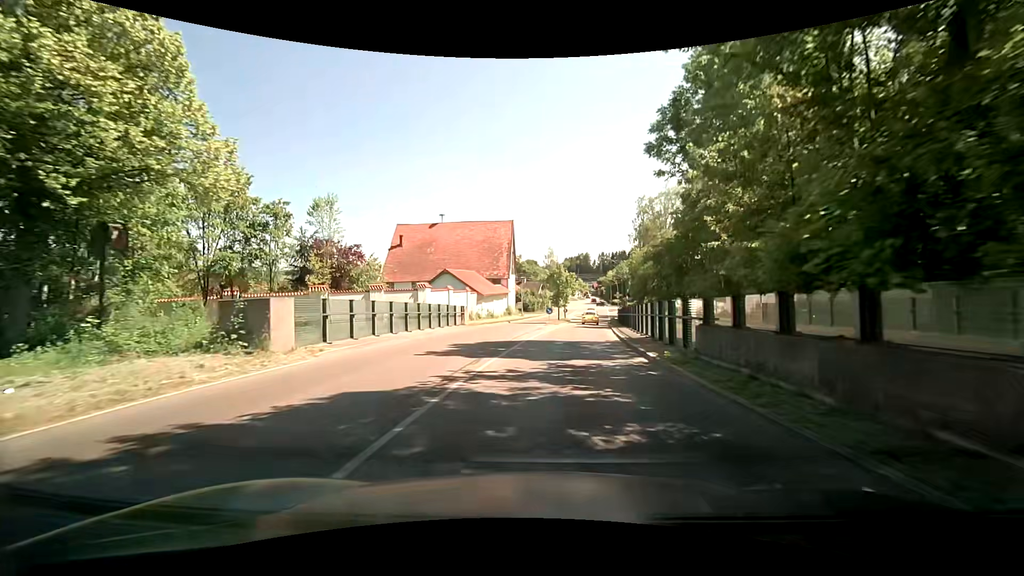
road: primary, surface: asphalt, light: Day
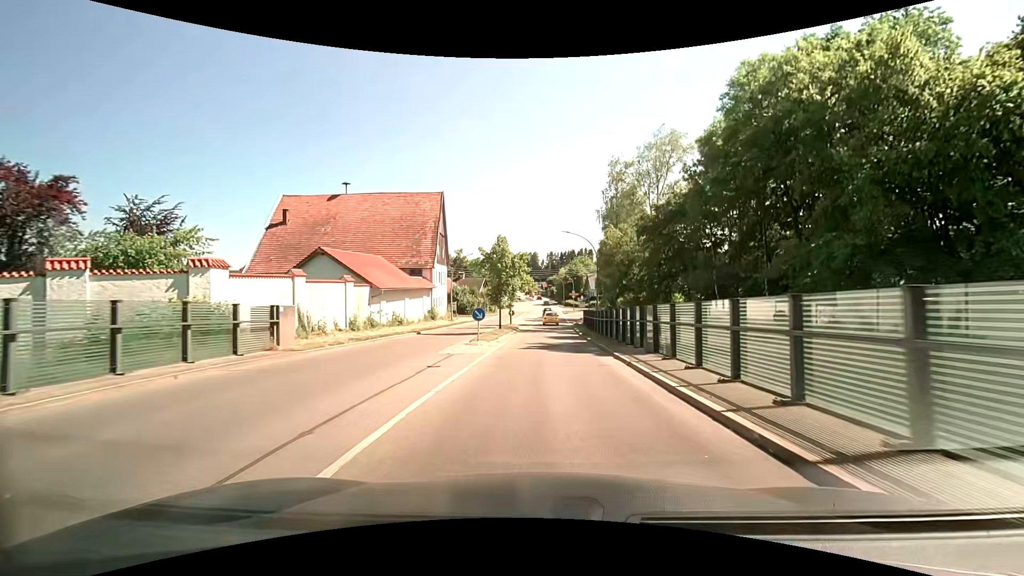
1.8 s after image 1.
(+1.3, +21.4) m; +7°
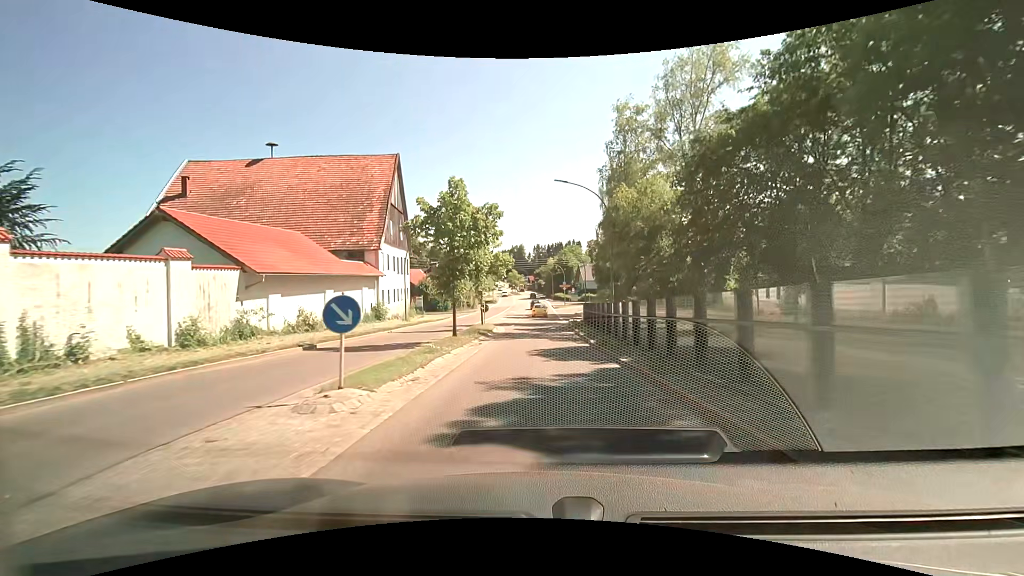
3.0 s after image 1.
(+0.4, +14.2) m; +2°
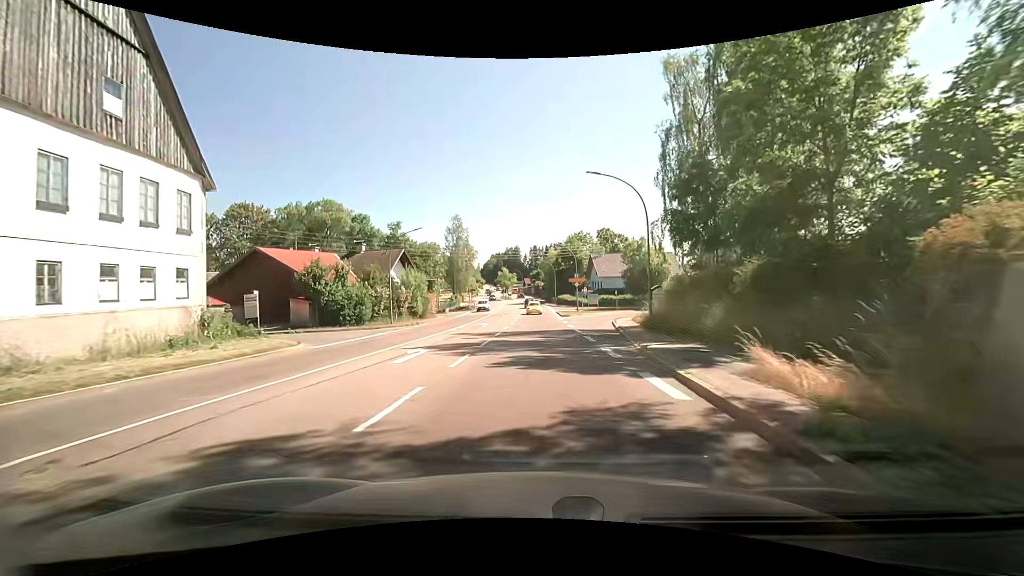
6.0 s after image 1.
(0.0, +36.0) m; 0°
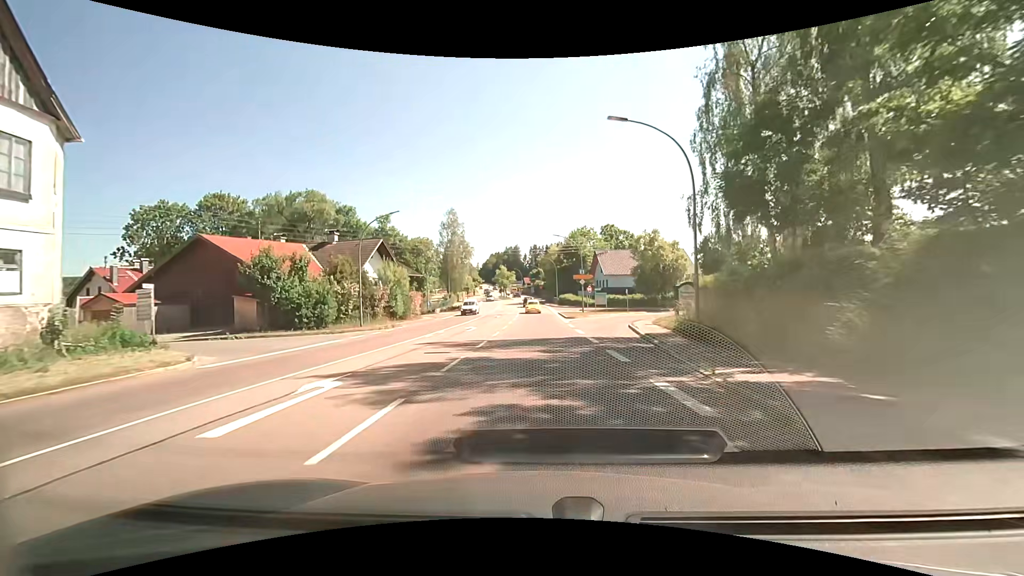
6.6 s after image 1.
(-0.1, +7.2) m; -1°
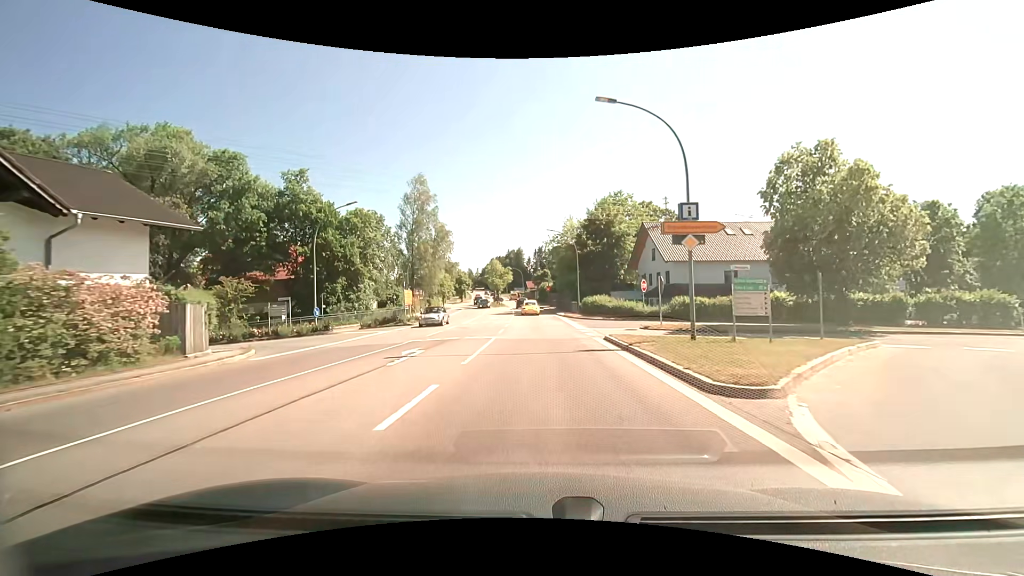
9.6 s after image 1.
(+0.2, +34.9) m; -1°
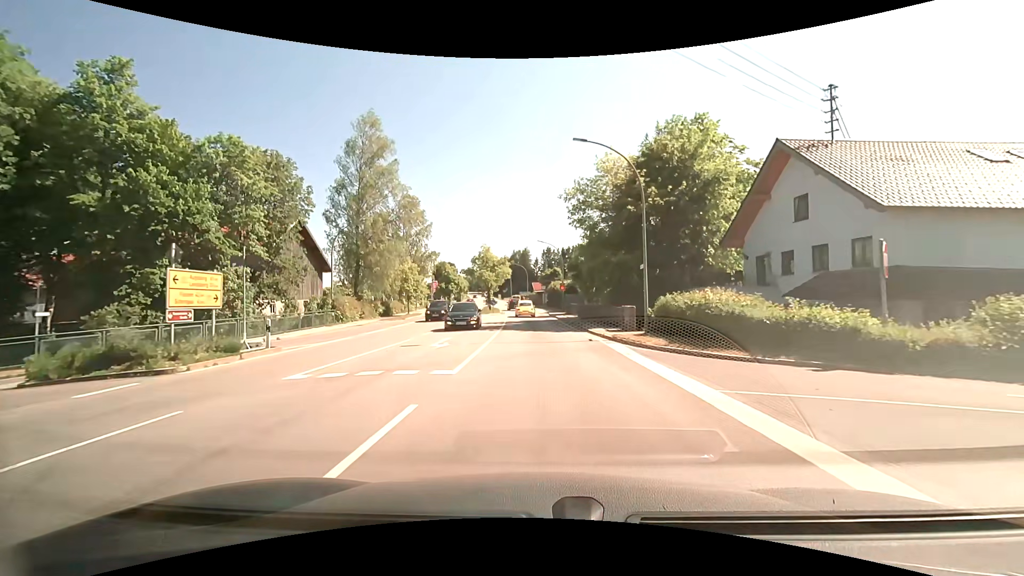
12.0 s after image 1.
(+0.2, +26.2) m; 0°
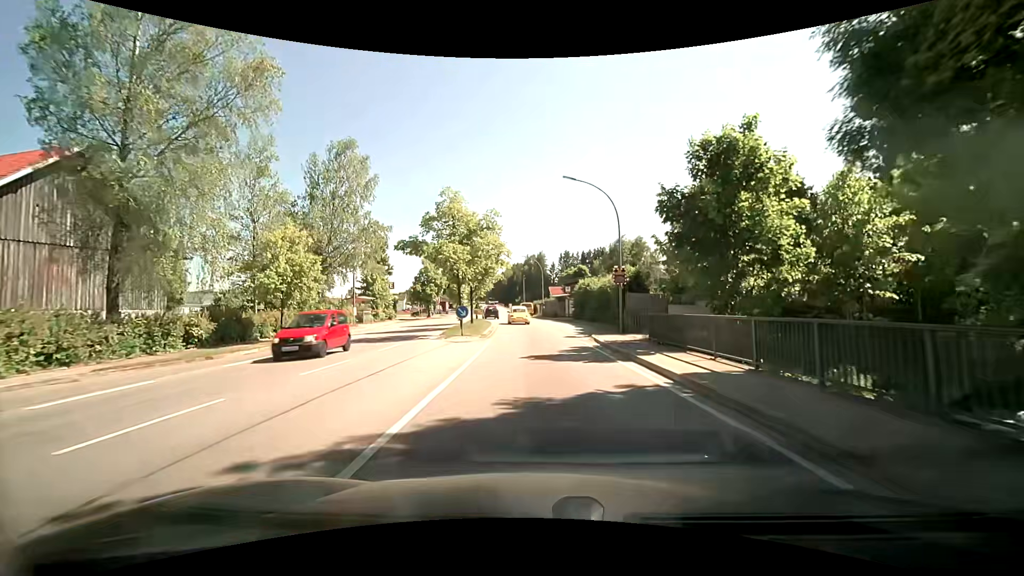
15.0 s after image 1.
(-0.3, +30.4) m; 0°
(0, +10) (-1, +20) (-1, +30) (-2, +40) (-3, +50) (-4, +60) (-5, +70) (-6, +80) (-7, +90) (-8, +100) m
